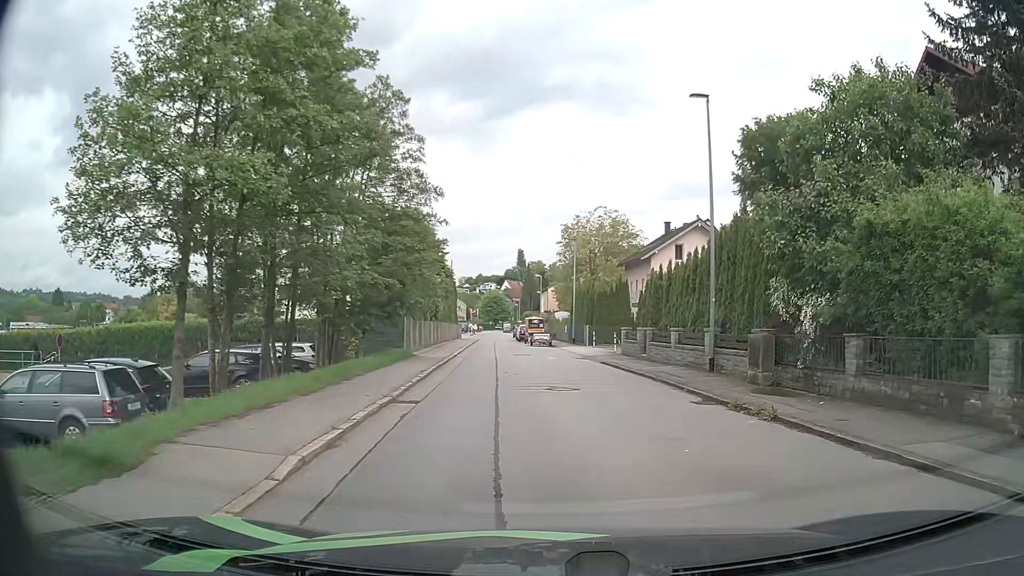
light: Day
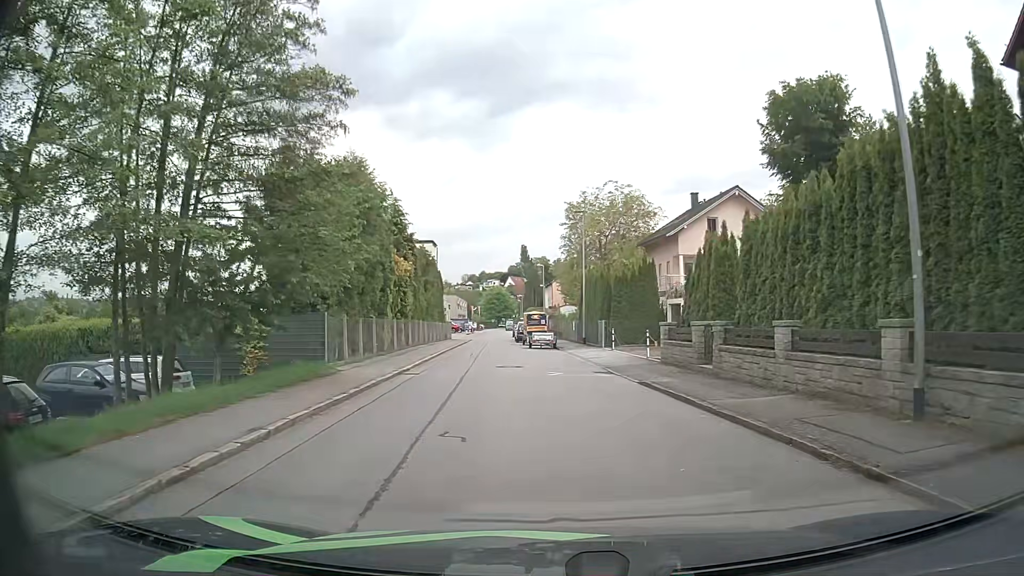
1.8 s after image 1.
(+0.2, +11.6) m; 0°
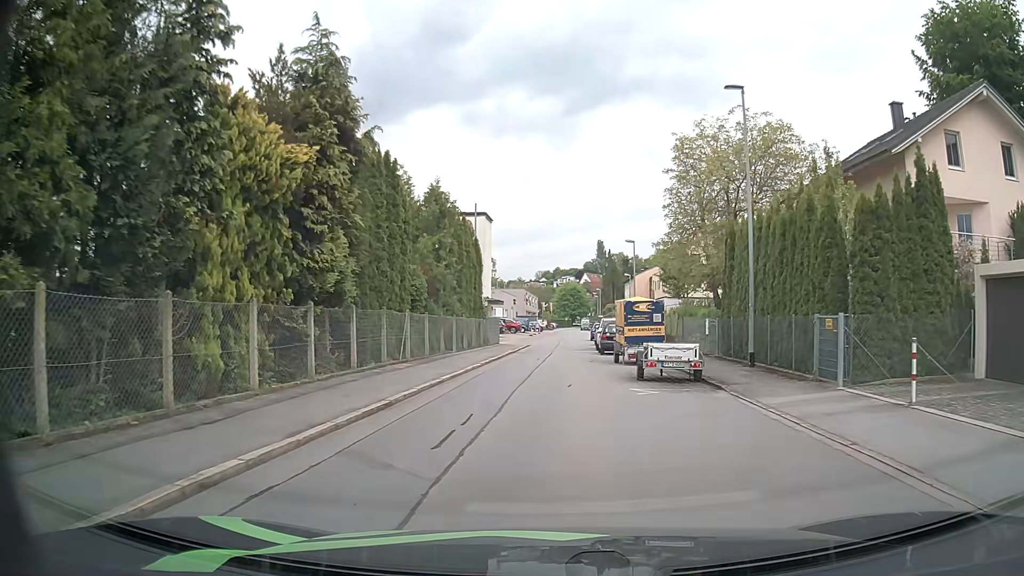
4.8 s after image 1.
(-1.2, +22.5) m; -7°
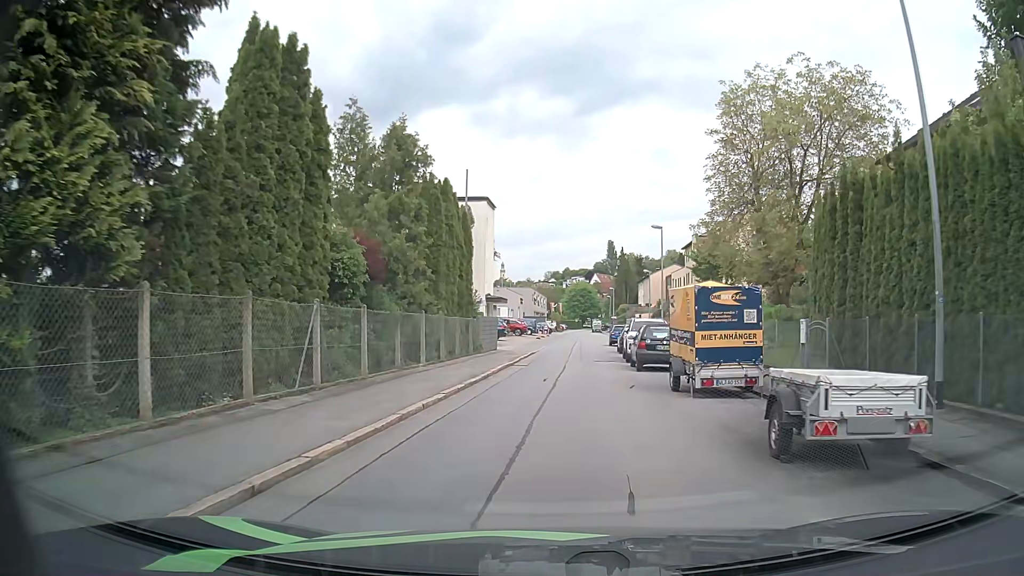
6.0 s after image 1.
(0.0, +9.4) m; -1°
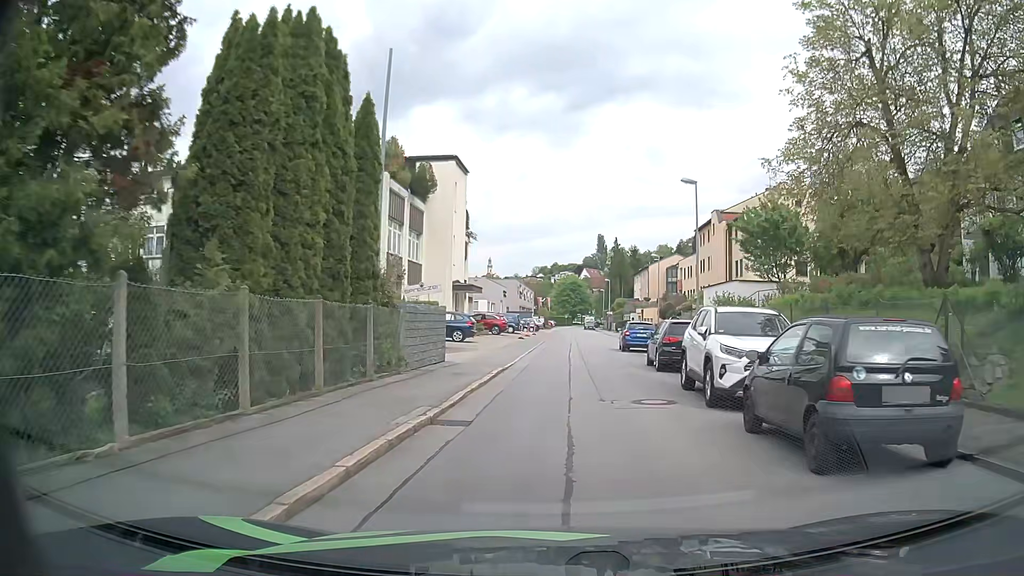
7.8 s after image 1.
(+0.2, +14.5) m; +2°
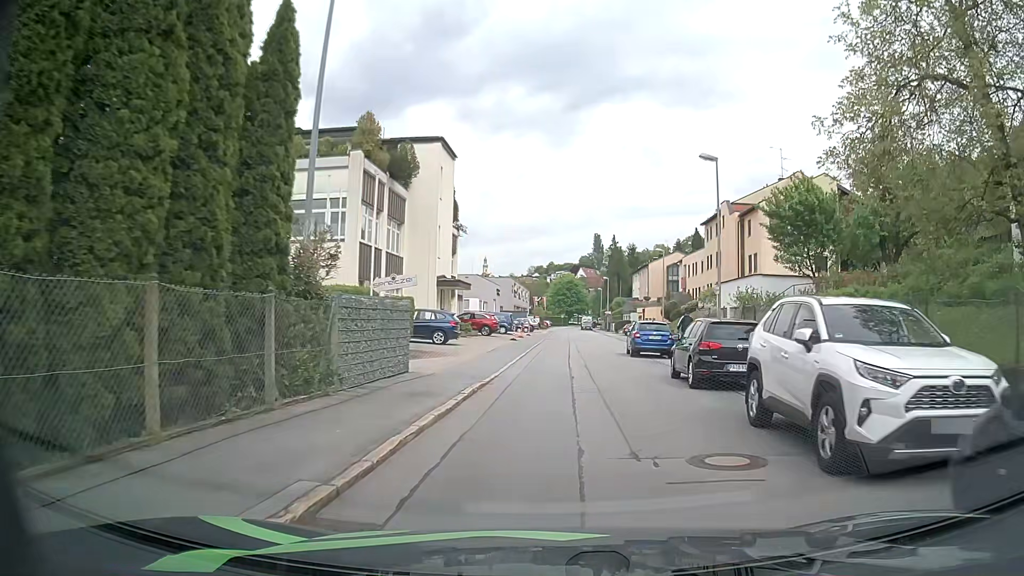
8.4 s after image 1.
(0.0, +5.0) m; 0°
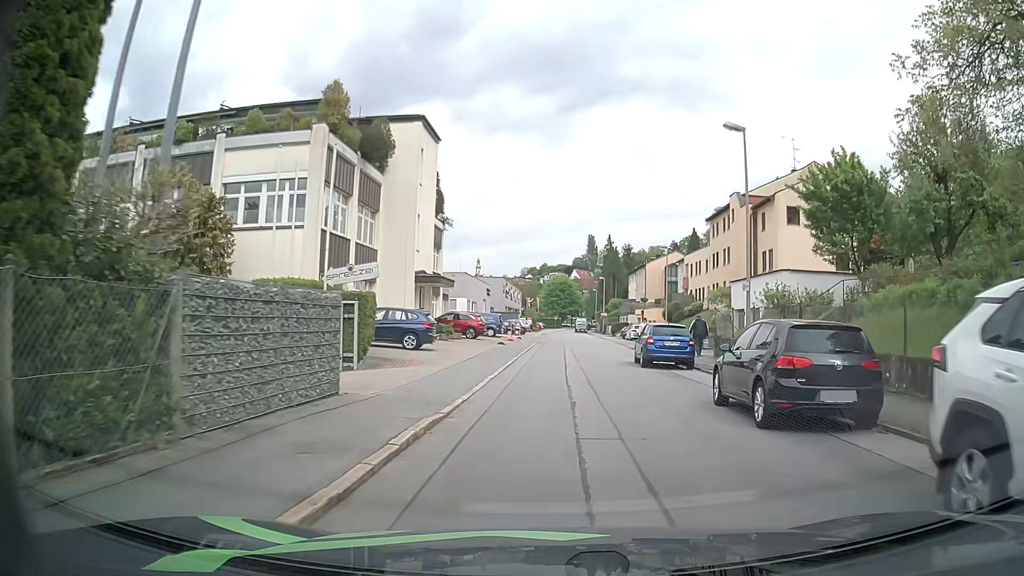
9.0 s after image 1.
(0.0, +5.0) m; +1°
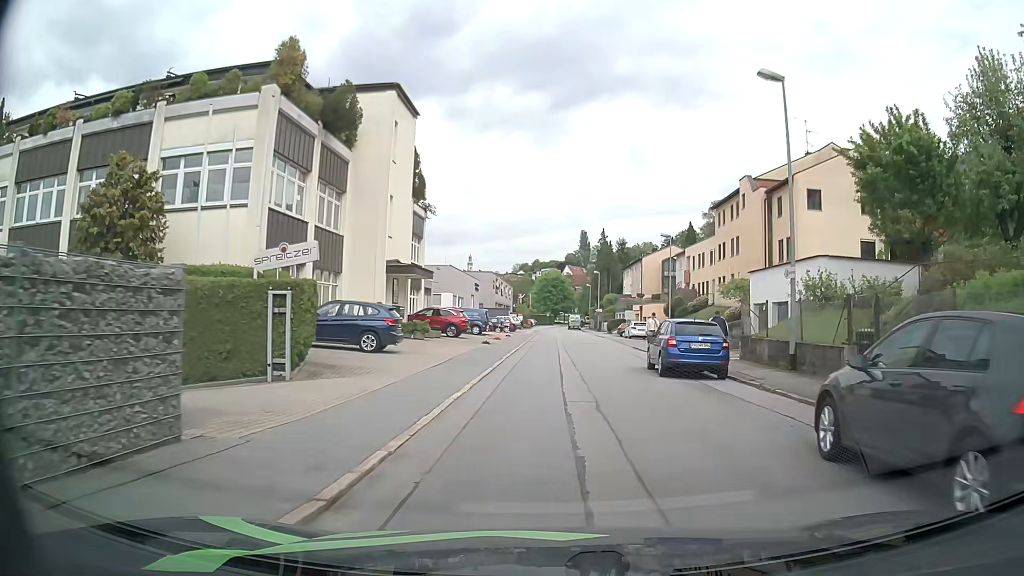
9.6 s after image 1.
(+0.1, +5.0) m; +1°
(0, +10) (0, +20) (+1, +30) (+2, +40) (+2, +50) (+2, +60) (+2, +70) (+2, +80) (+1, +90) (0, +100) m
